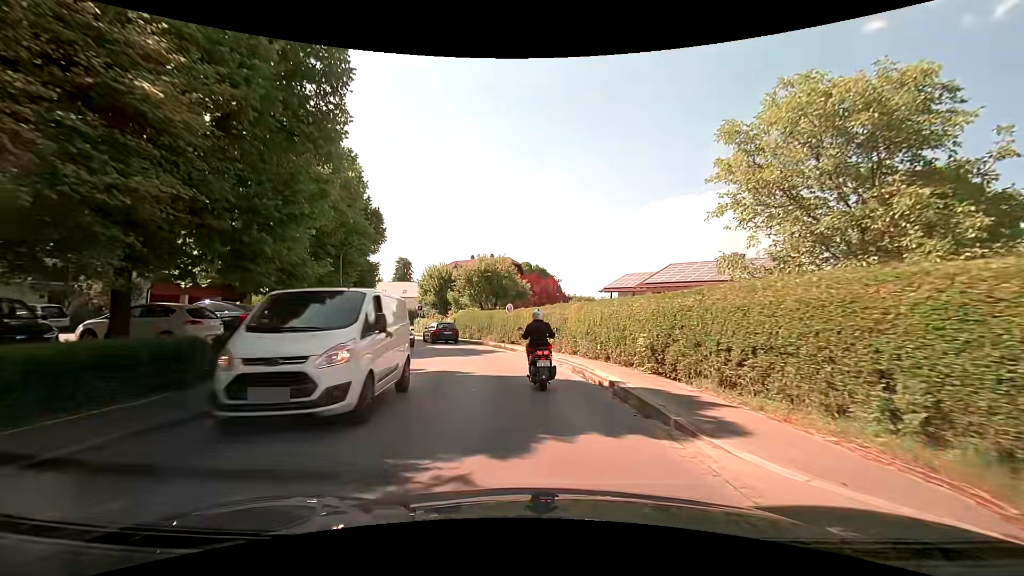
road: secondary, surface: asphalt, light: Day
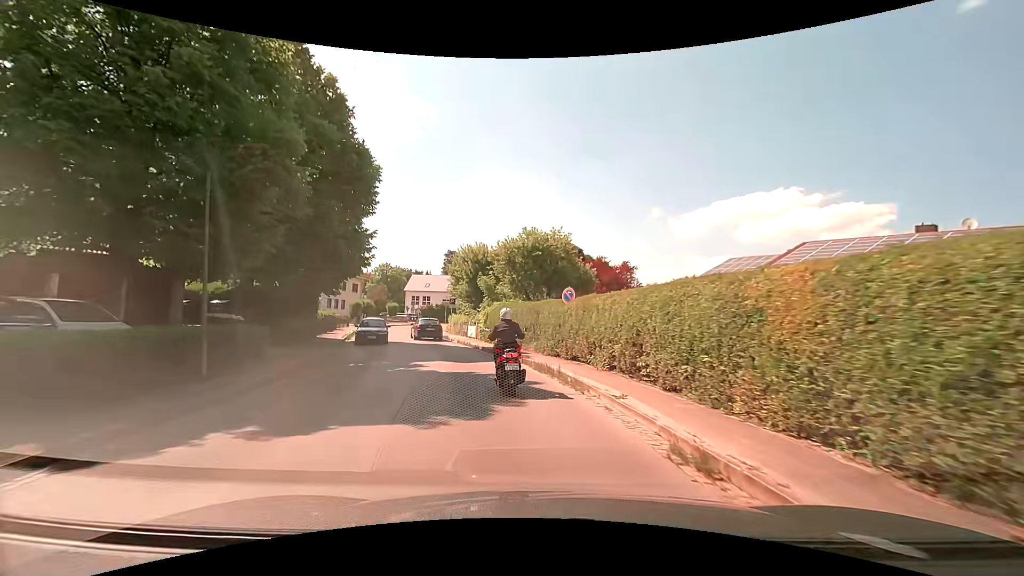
(-0.2, +14.8) m; -4°
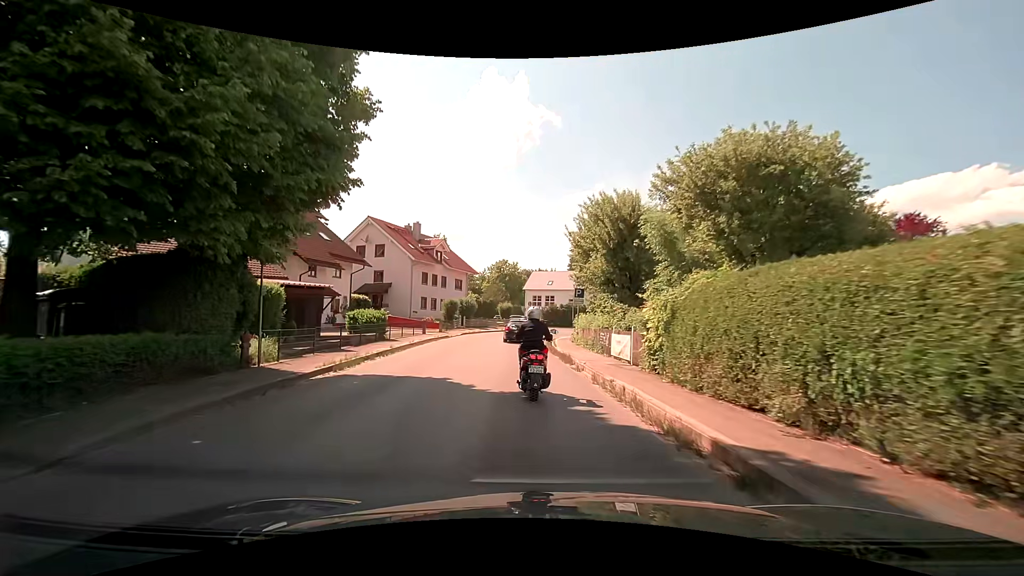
(-2.8, +19.2) m; -15°
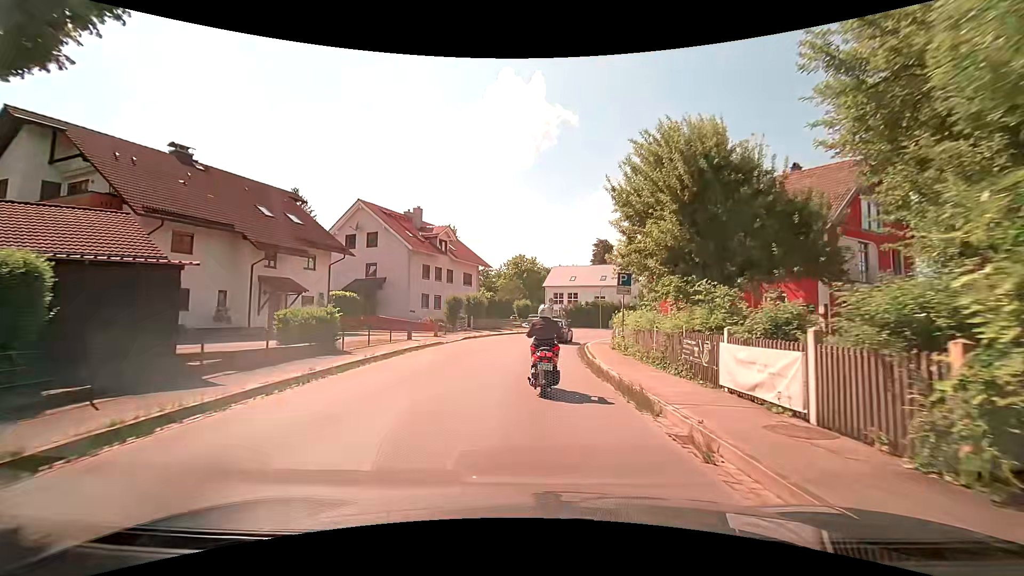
(-0.2, +9.2) m; -1°
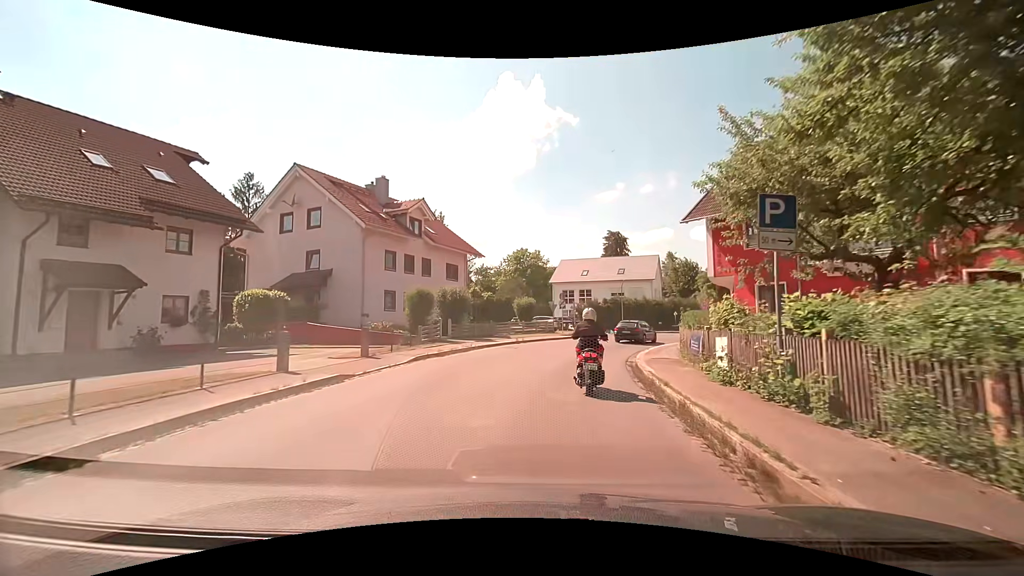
(-0.3, +13.3) m; -2°
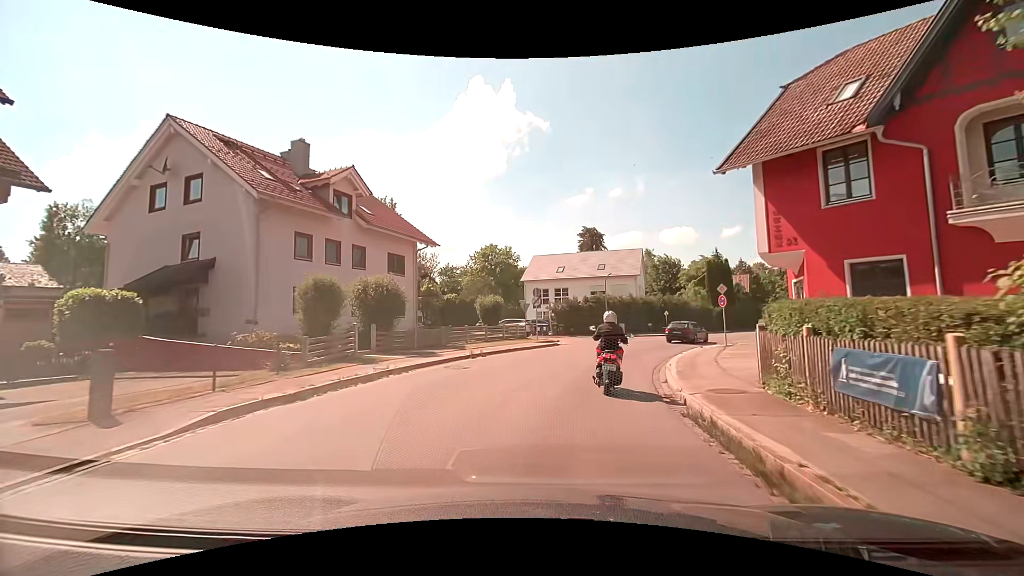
(+0.2, +9.0) m; +4°
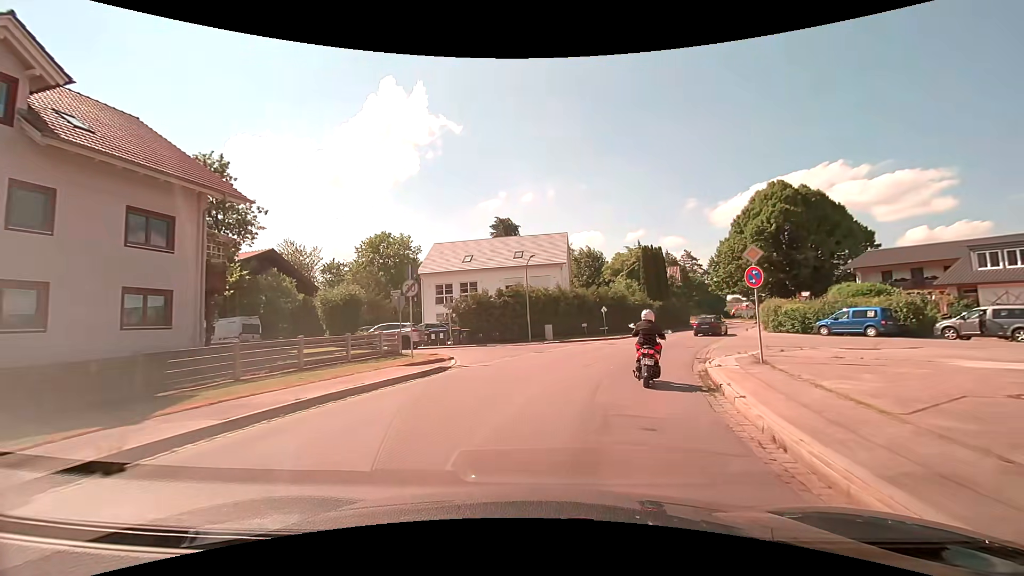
(+0.9, +14.1) m; +9°
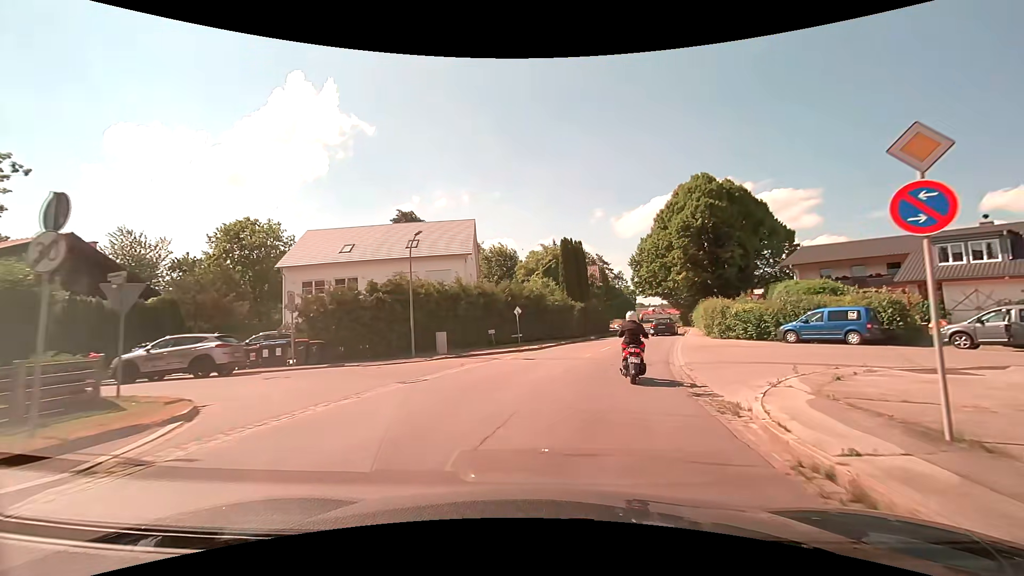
(+0.9, +9.8) m; +10°
(+1, +10) (+3, +20) (+6, +29) (+9, +39) (+11, +49) (+14, +58) (+16, +68) (+16, +78) (+16, +88) (+14, +98) m
